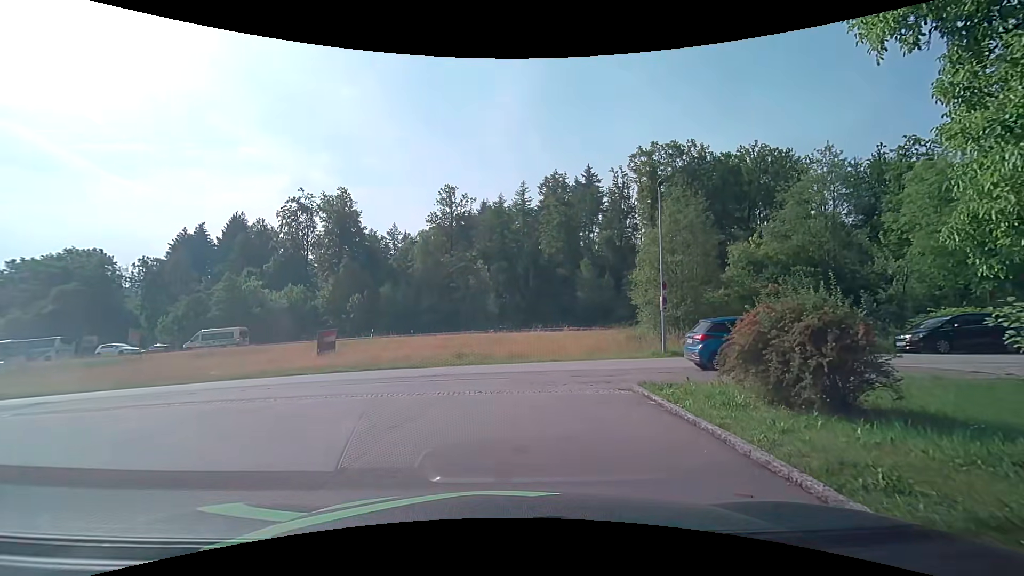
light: Day
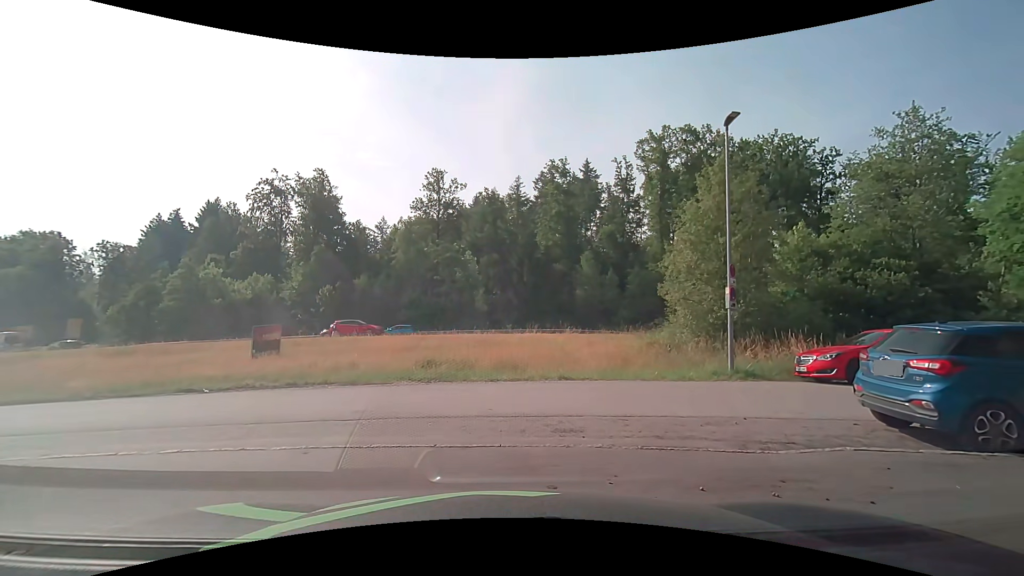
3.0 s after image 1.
(+0.1, +7.4) m; +1°
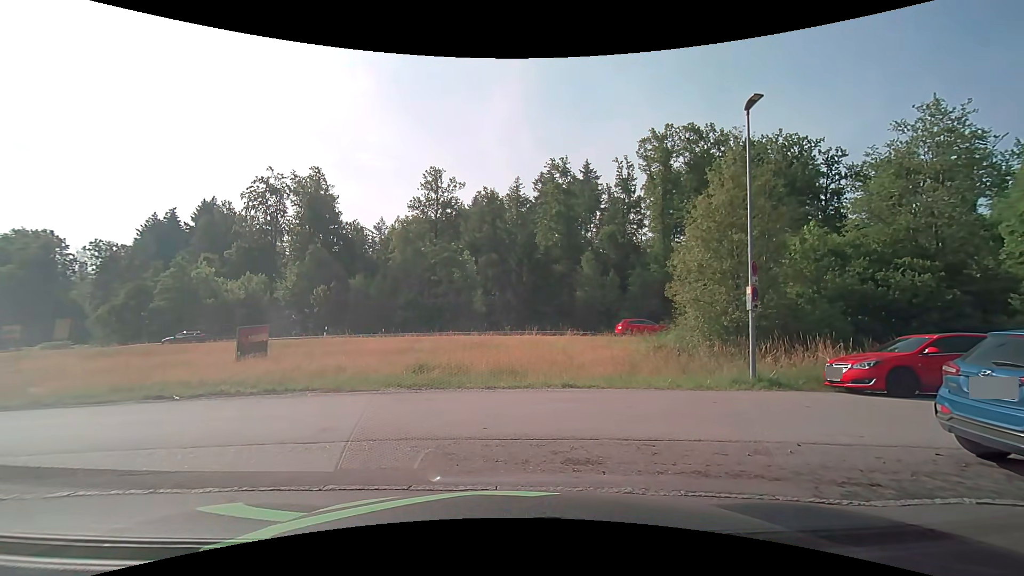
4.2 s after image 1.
(0.0, +1.3) m; +1°
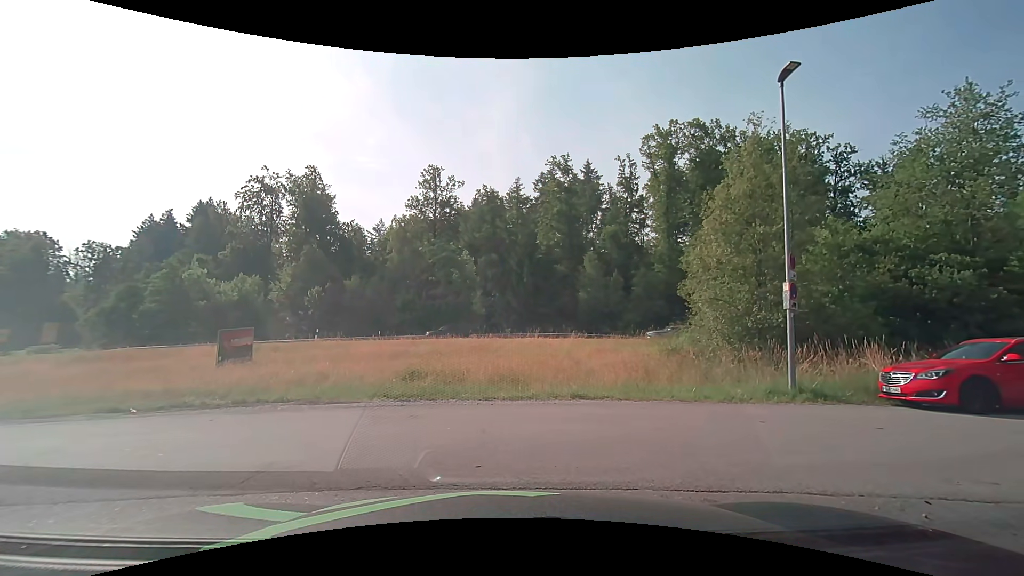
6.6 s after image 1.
(0.0, +1.8) m; 0°
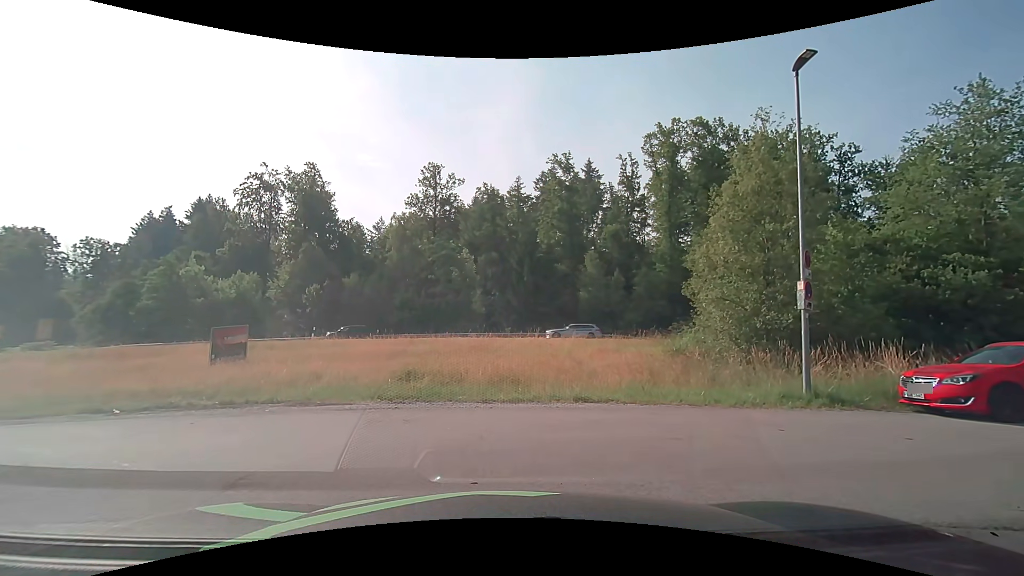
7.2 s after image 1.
(0.0, +0.6) m; 0°
